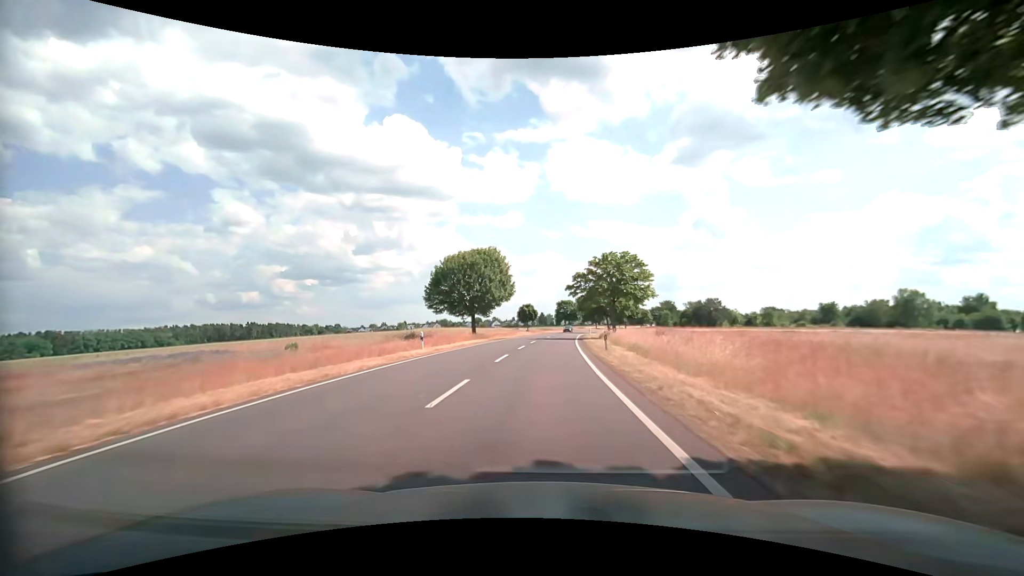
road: secondary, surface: asphalt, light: Day
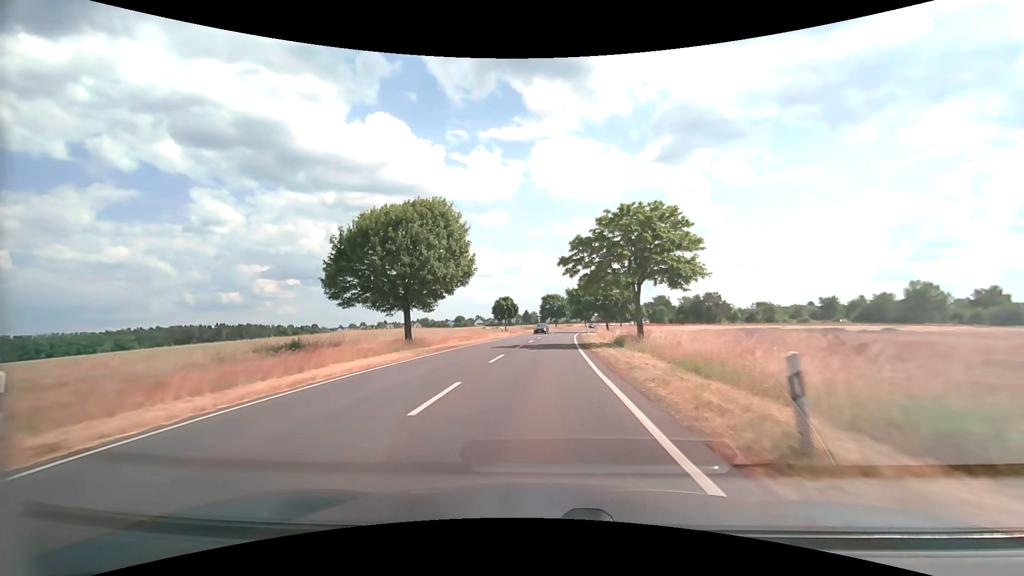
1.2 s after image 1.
(+0.3, +20.2) m; +2°
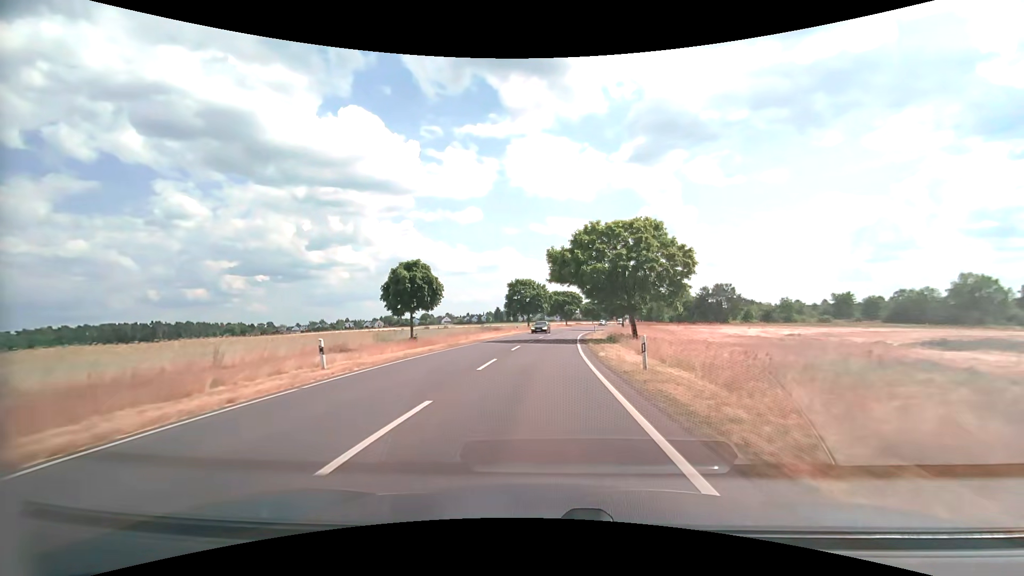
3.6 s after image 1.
(+1.1, +41.2) m; +3°
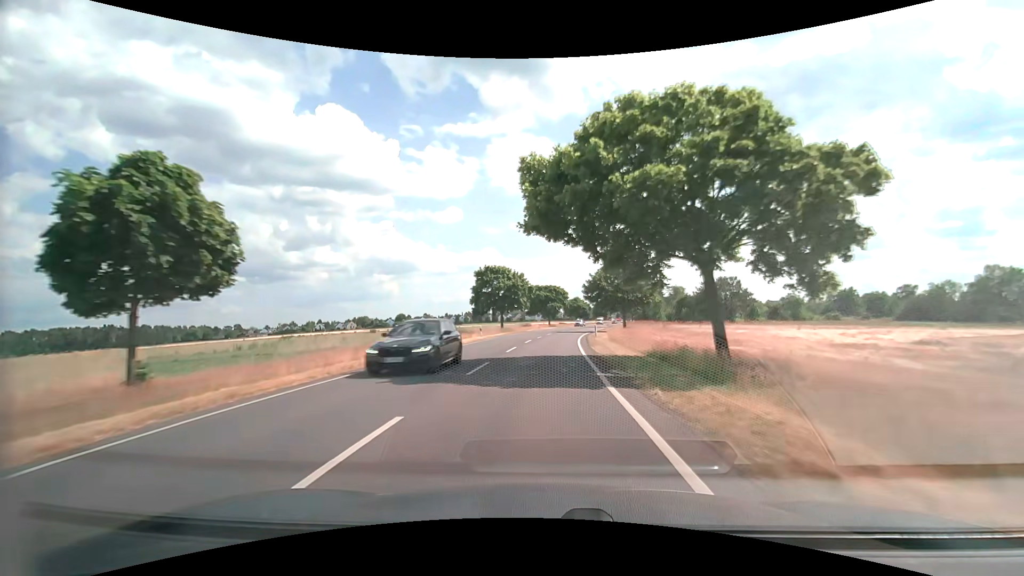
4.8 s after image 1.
(+0.4, +21.0) m; +2°
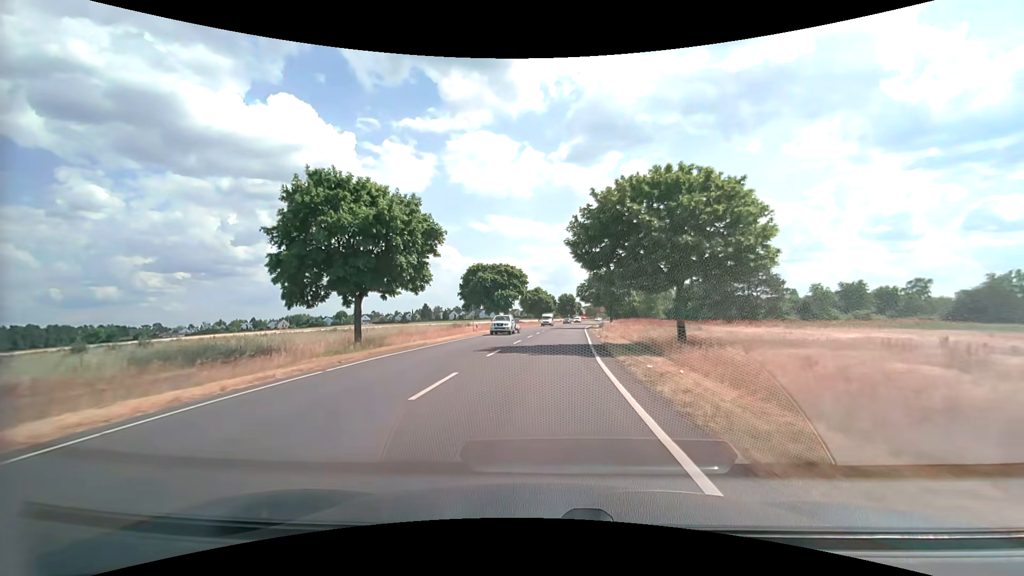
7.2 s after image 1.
(+1.7, +42.4) m; +5°
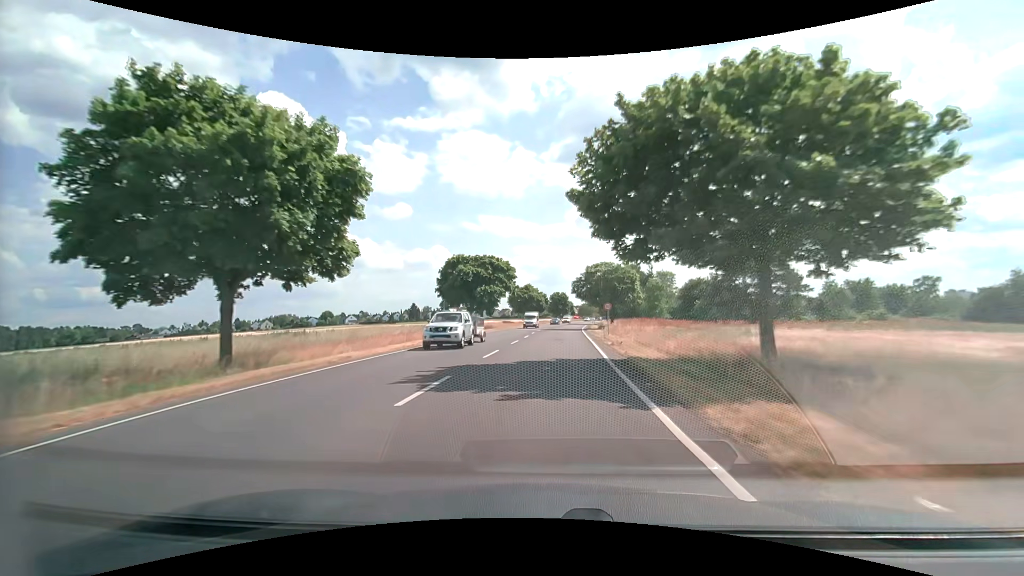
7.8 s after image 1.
(+0.1, +10.2) m; +1°
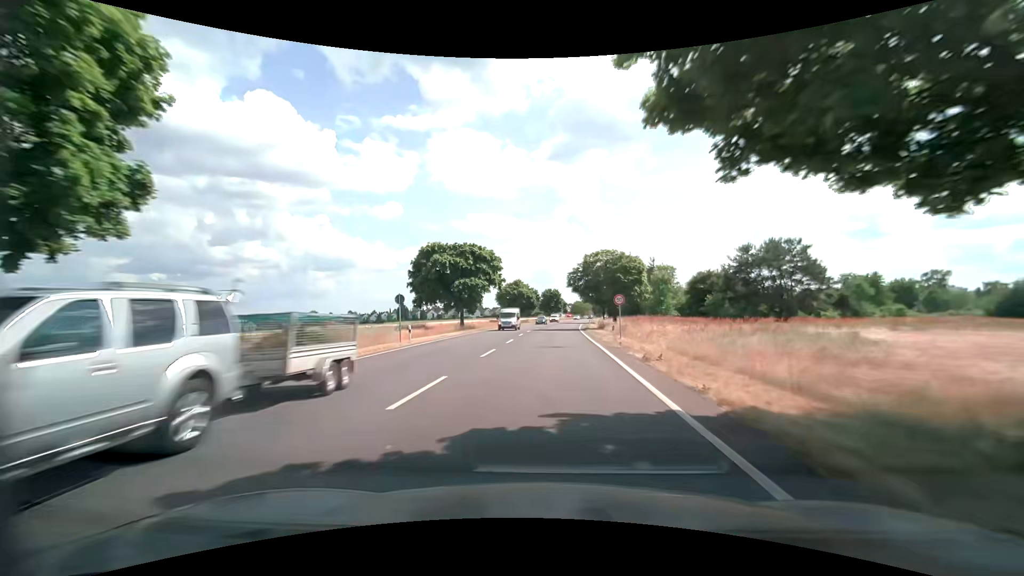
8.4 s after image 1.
(+0.1, +9.9) m; +1°
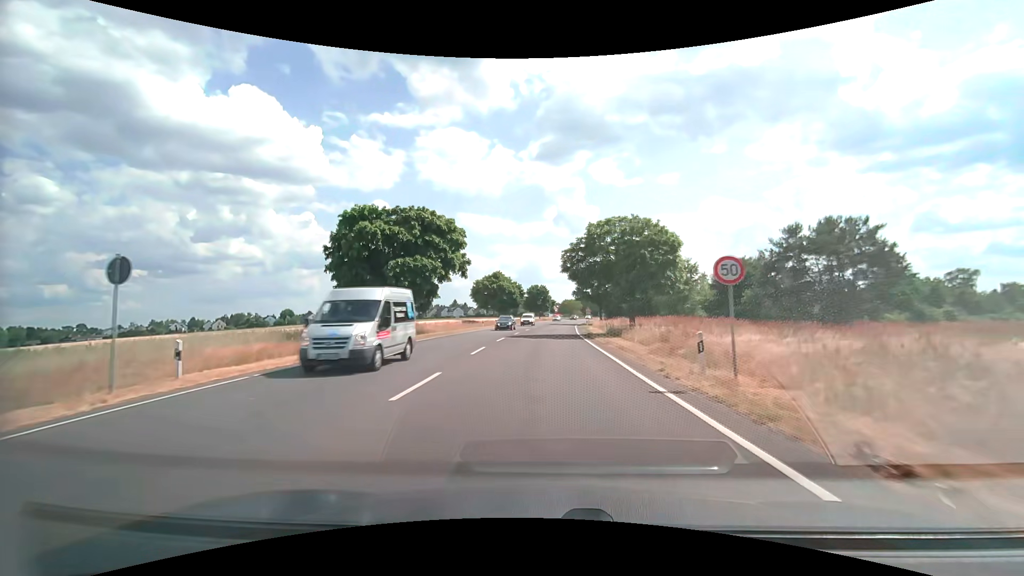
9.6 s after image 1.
(+0.3, +18.4) m; +2°
(0, +10) (0, +20) (+1, +30) (+1, +40) (+1, +50) (+2, +60) (+2, +70) (+3, +80) (+4, +90) (+5, +100) m
